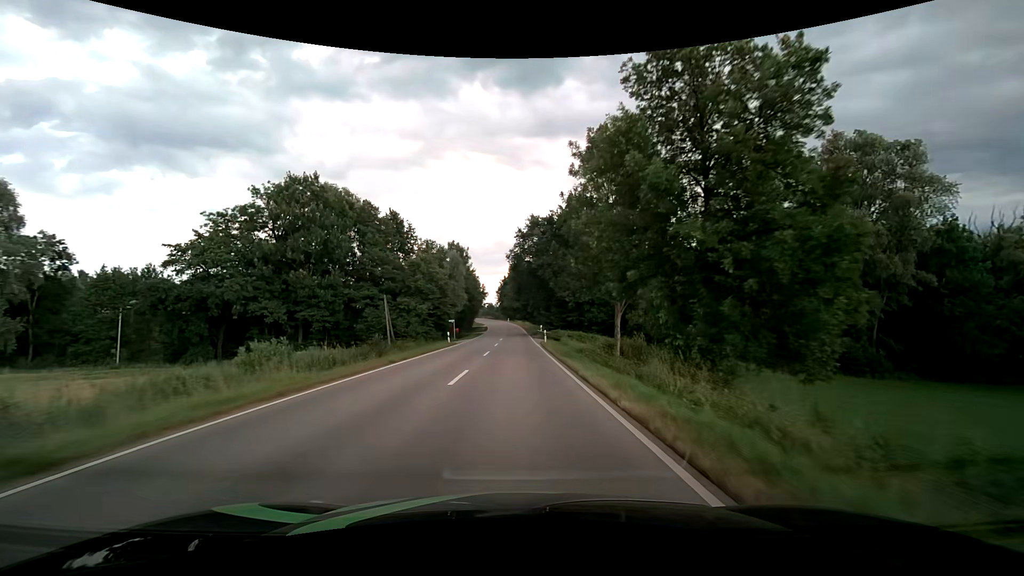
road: secondary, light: Day
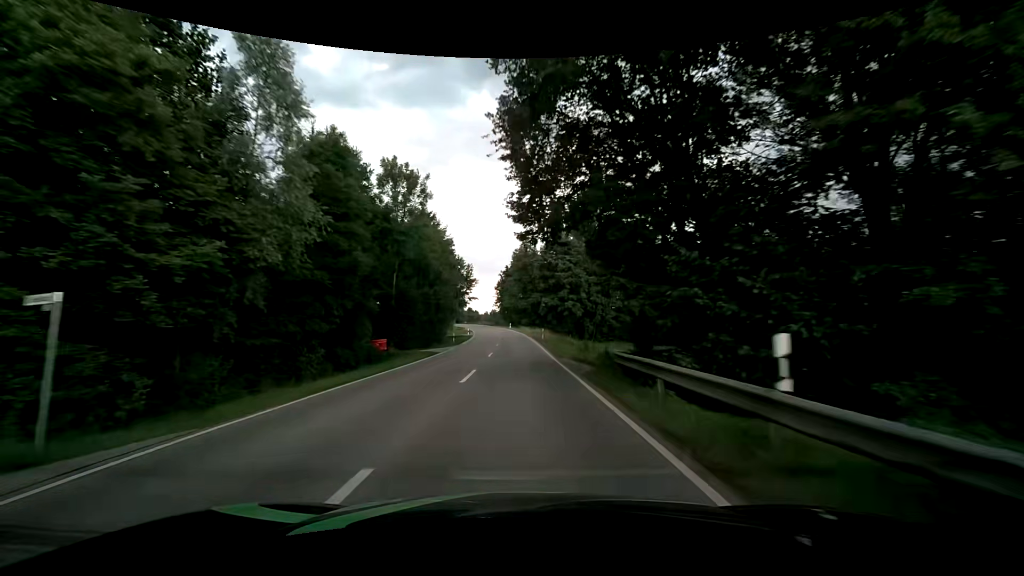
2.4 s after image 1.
(-0.1, +47.1) m; -1°
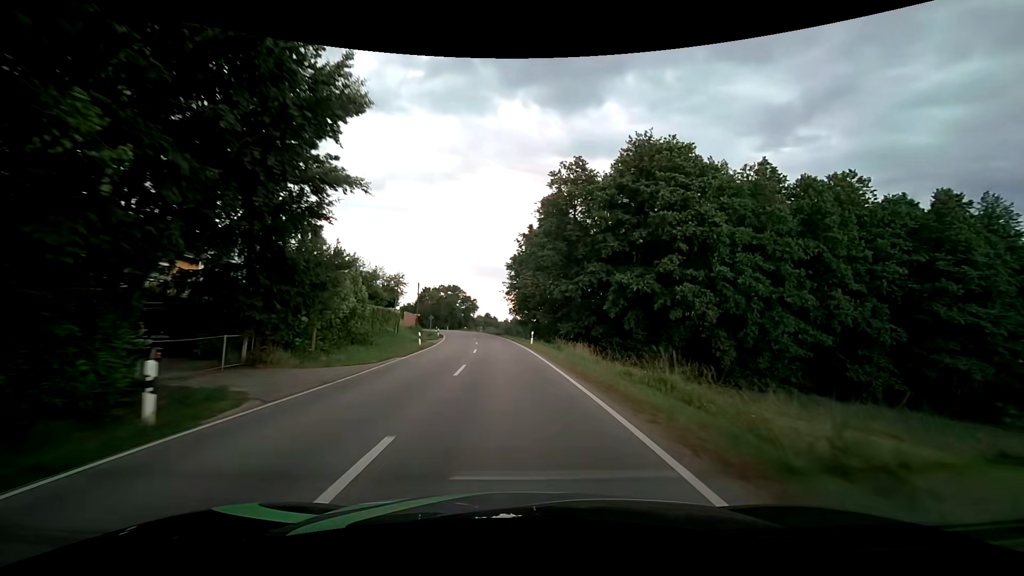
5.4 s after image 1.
(-0.6, +58.7) m; -2°
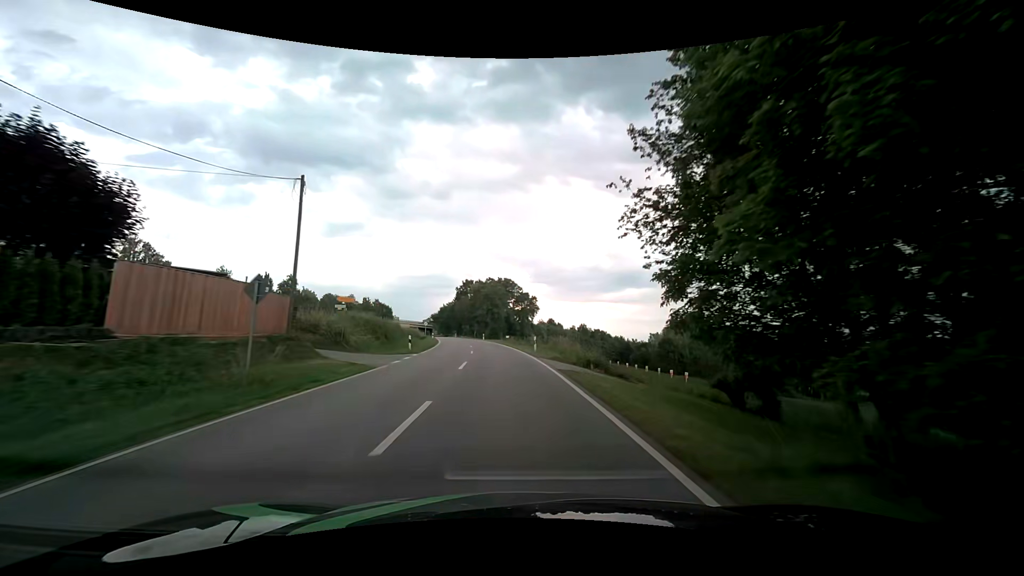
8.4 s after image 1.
(-3.5, +57.0) m; -8°
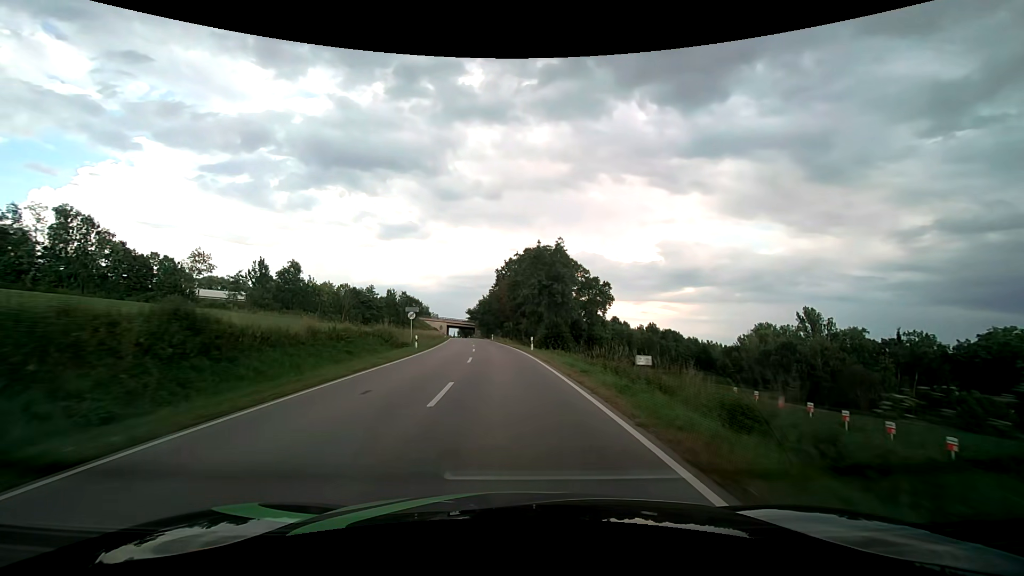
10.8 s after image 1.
(-2.4, +44.7) m; -6°
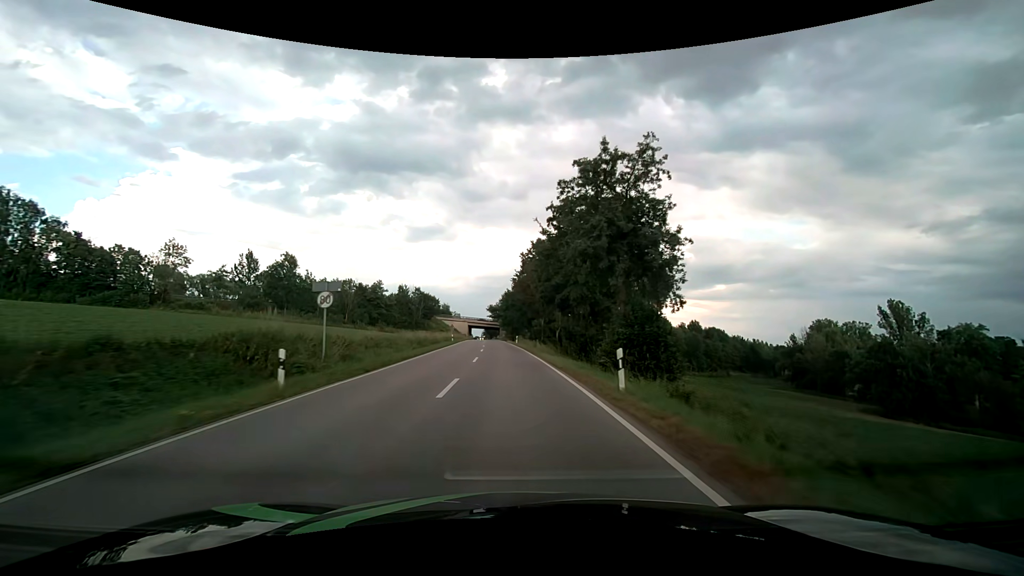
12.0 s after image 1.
(-0.5, +22.7) m; -3°
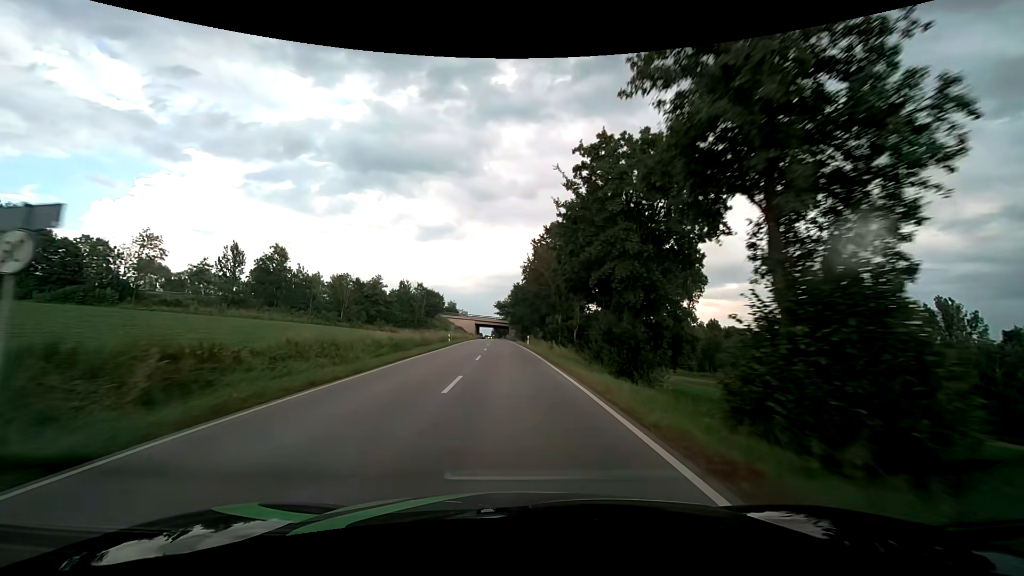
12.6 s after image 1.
(-0.1, +11.6) m; -1°
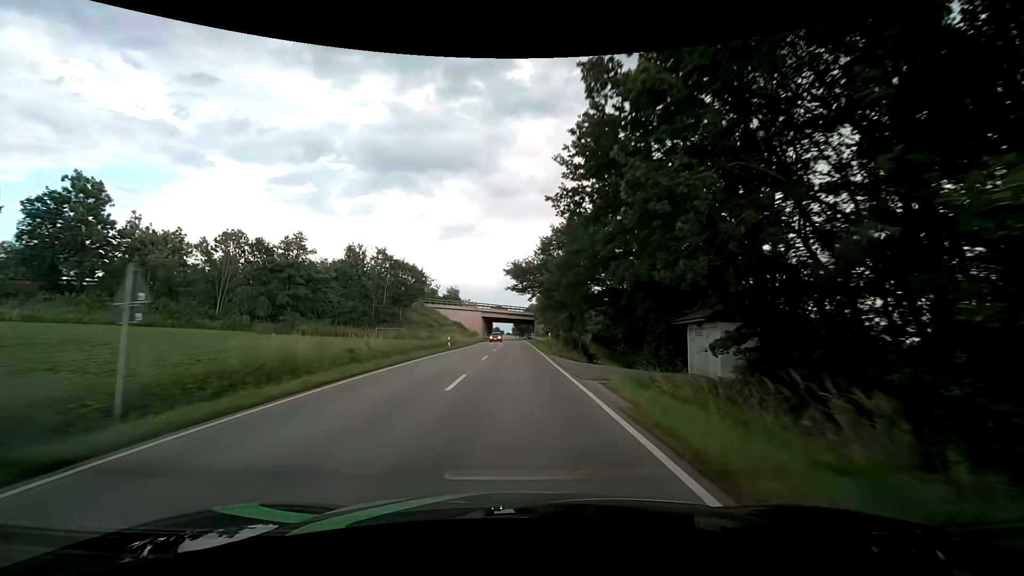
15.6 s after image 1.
(-1.8, +59.9) m; -3°
(0, +10) (0, +20) (0, +30) (0, +40) (0, +50) (0, +60) (0, +70) (0, +80) (0, +90) (0, +100) m
